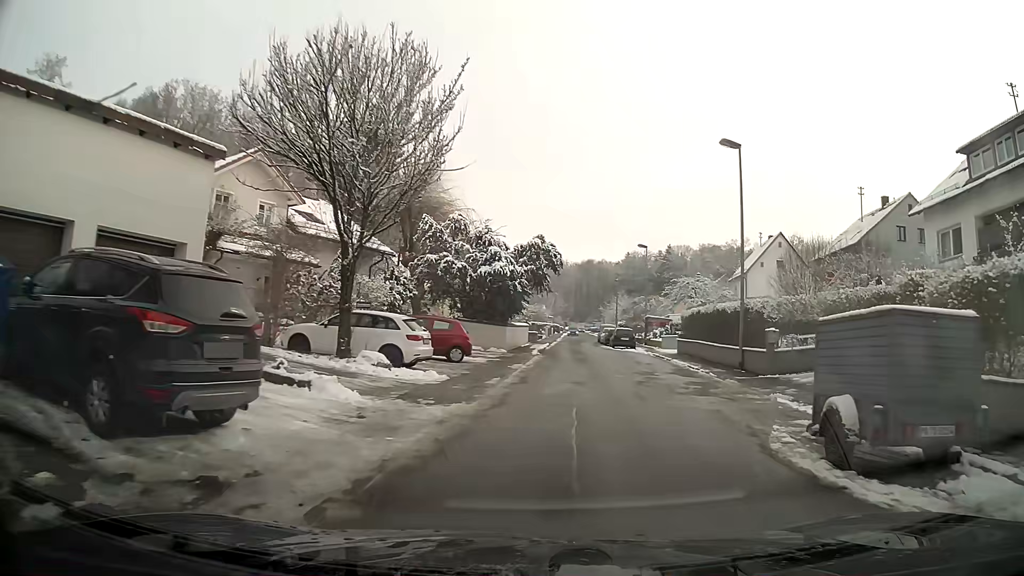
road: residential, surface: asphalt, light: Day
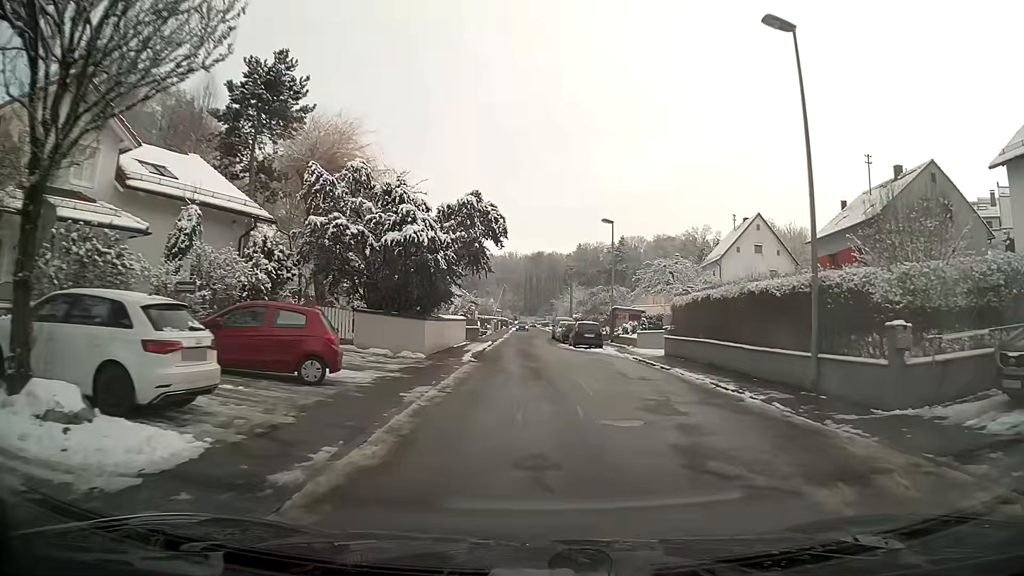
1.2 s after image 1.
(+0.3, +10.3) m; +3°
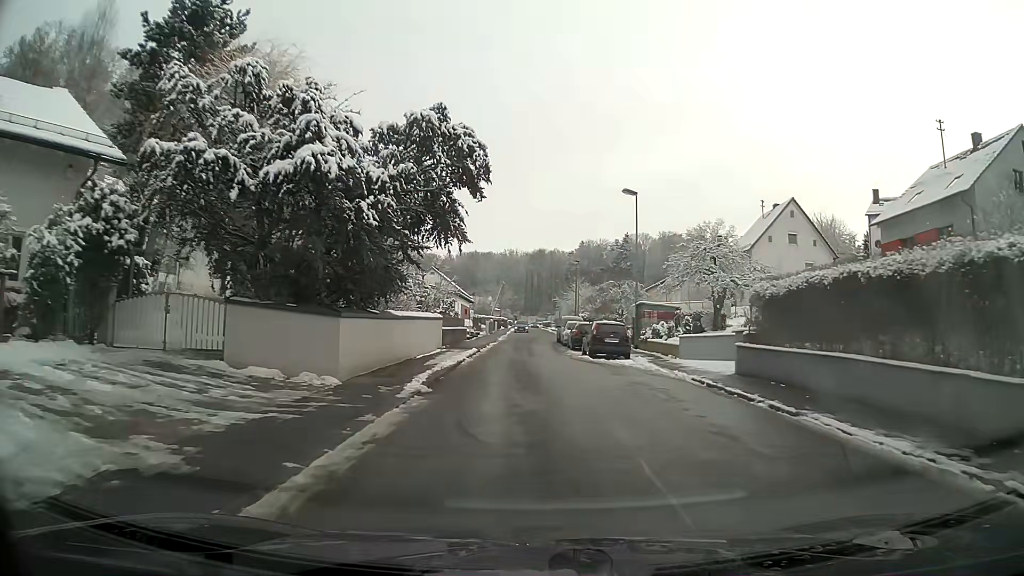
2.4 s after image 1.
(0.0, +10.2) m; 0°
